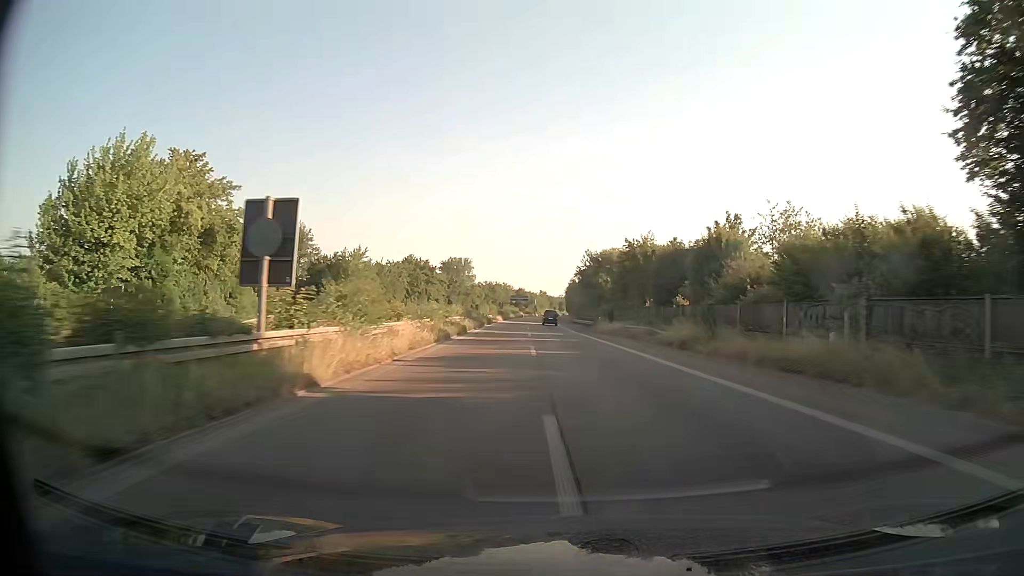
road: trunk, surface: asphalt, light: Day
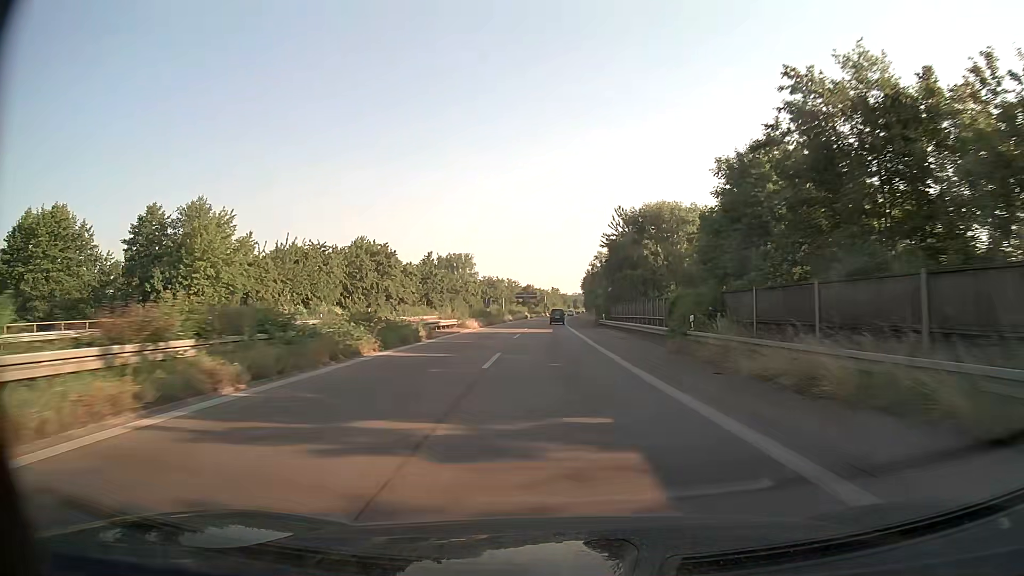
(-0.1, +40.8) m; -1°
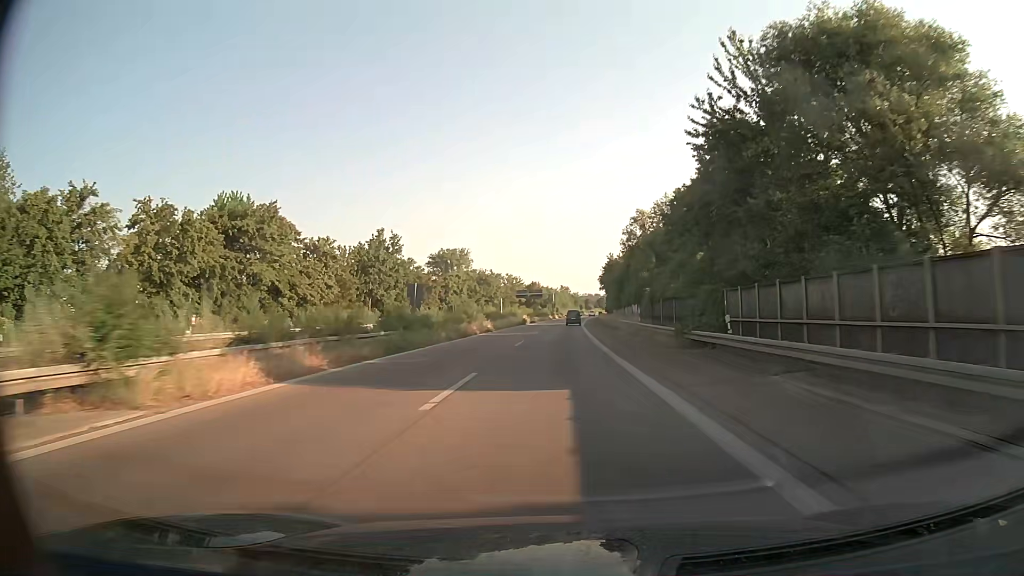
(-0.4, +42.3) m; -1°
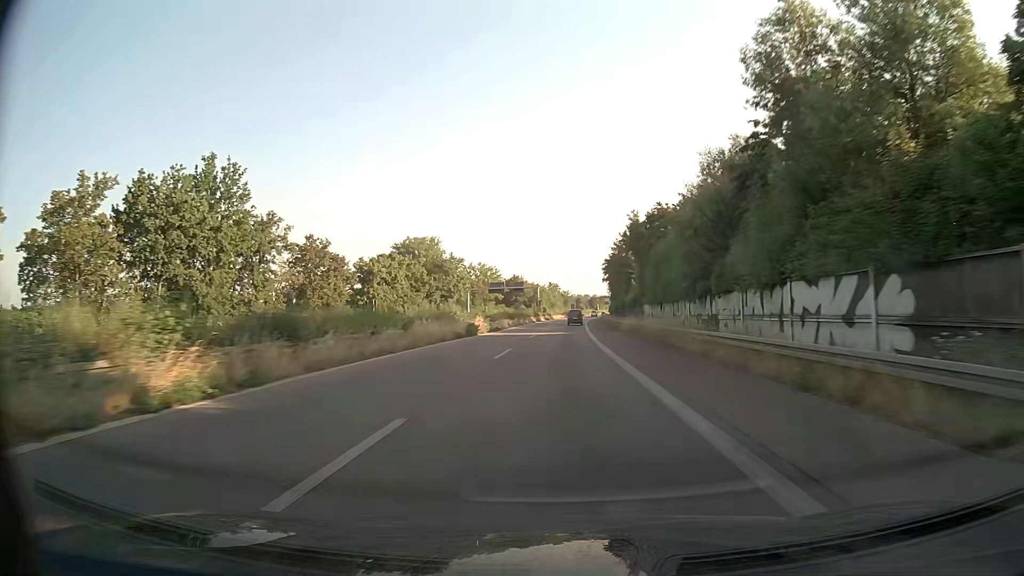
(+0.4, +43.4) m; +1°
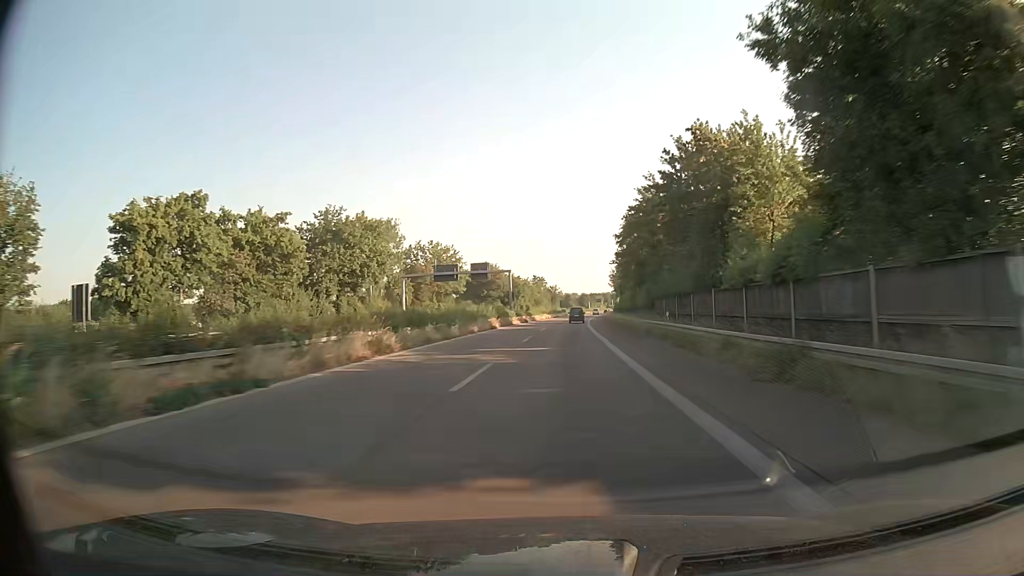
(+0.5, +44.4) m; +1°
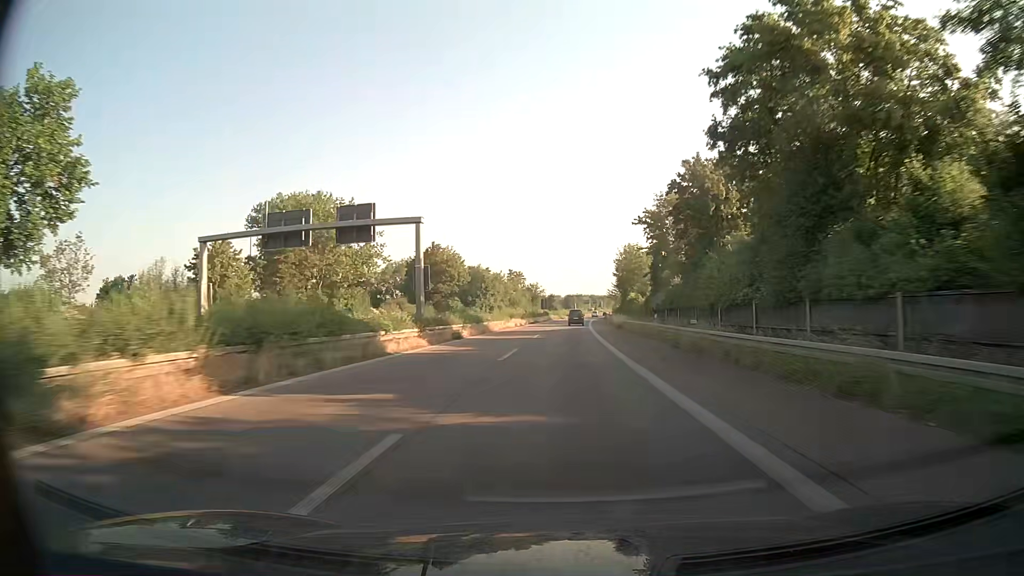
(+0.5, +45.5) m; +2°
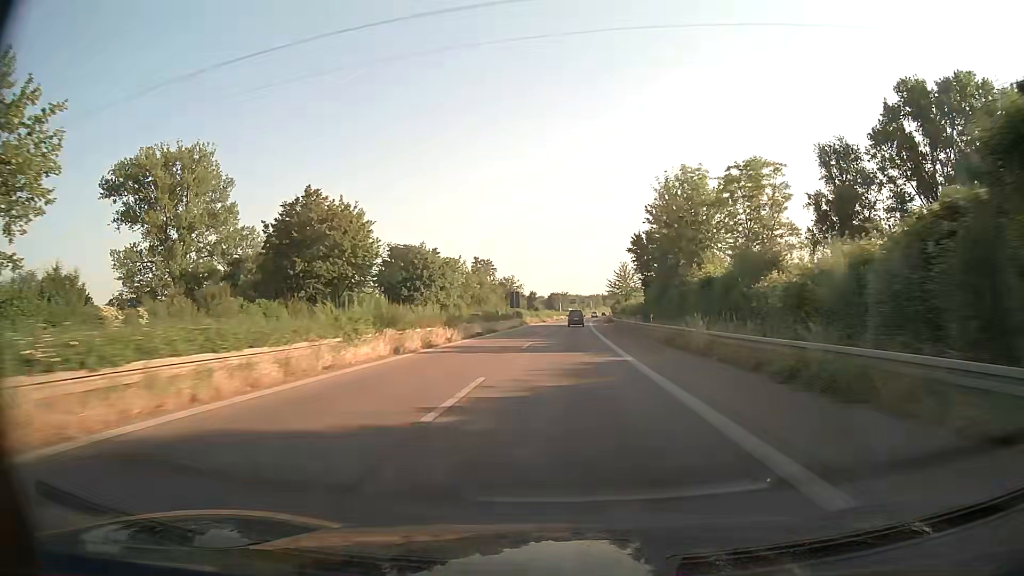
(+0.4, +46.5) m; +1°
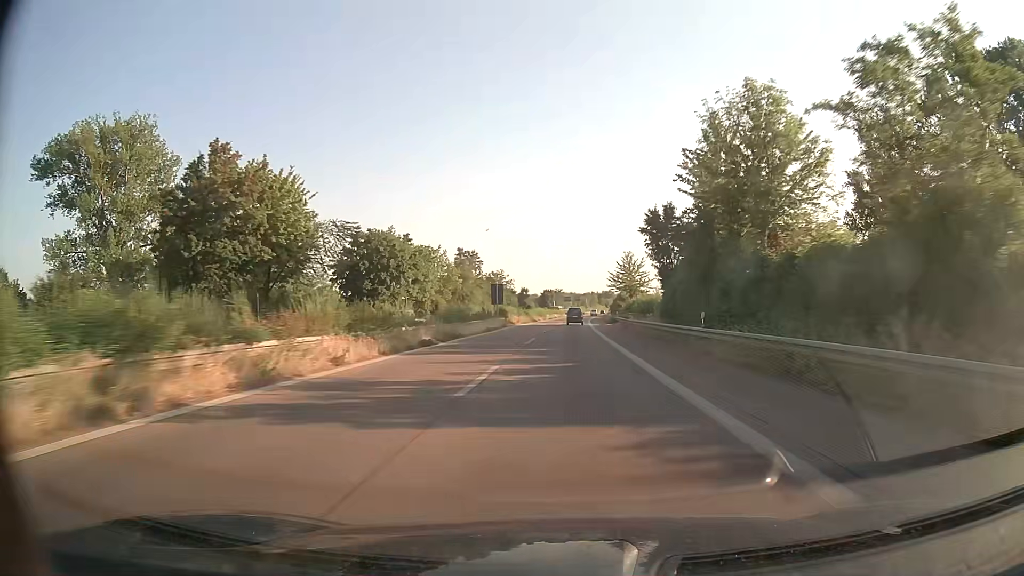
(+0.1, +15.7) m; +1°
(0, +10) (0, +20) (0, +30) (+1, +40) (+1, +50) (+1, +60) (+2, +70) (+2, +80) (+2, +90) (+3, +100) m
